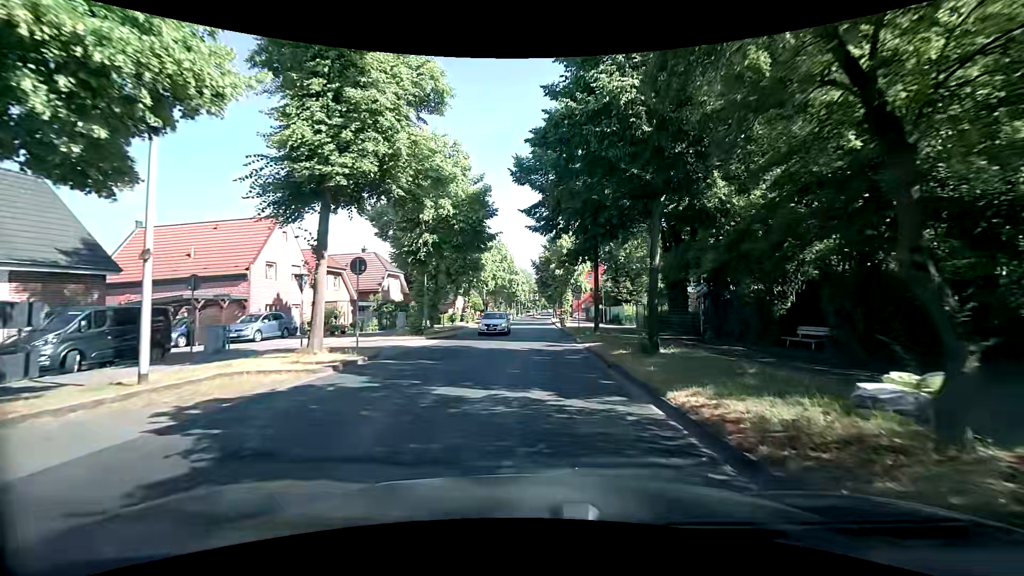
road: tertiary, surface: asphalt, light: Day
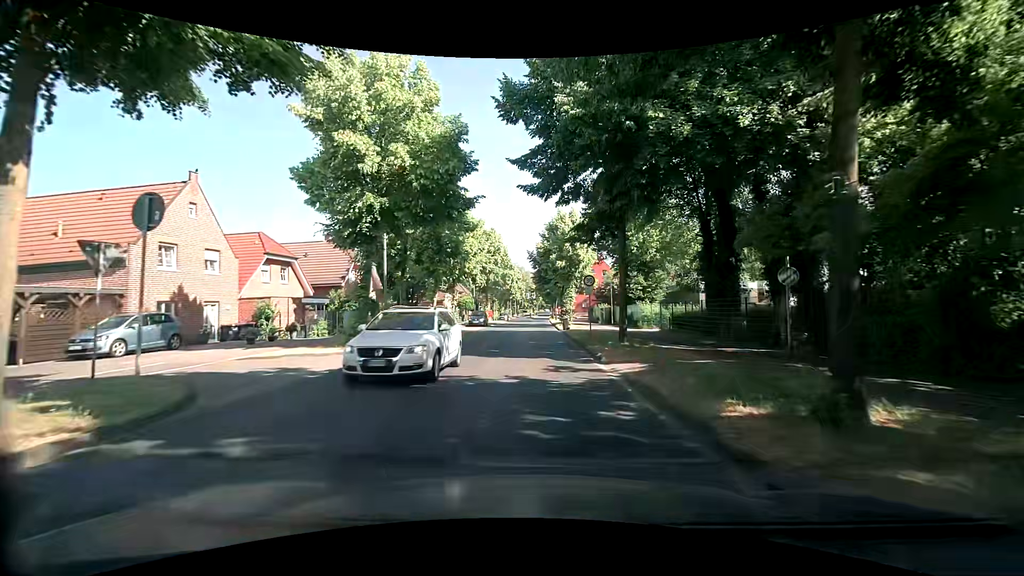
(0.0, +8.8) m; +1°
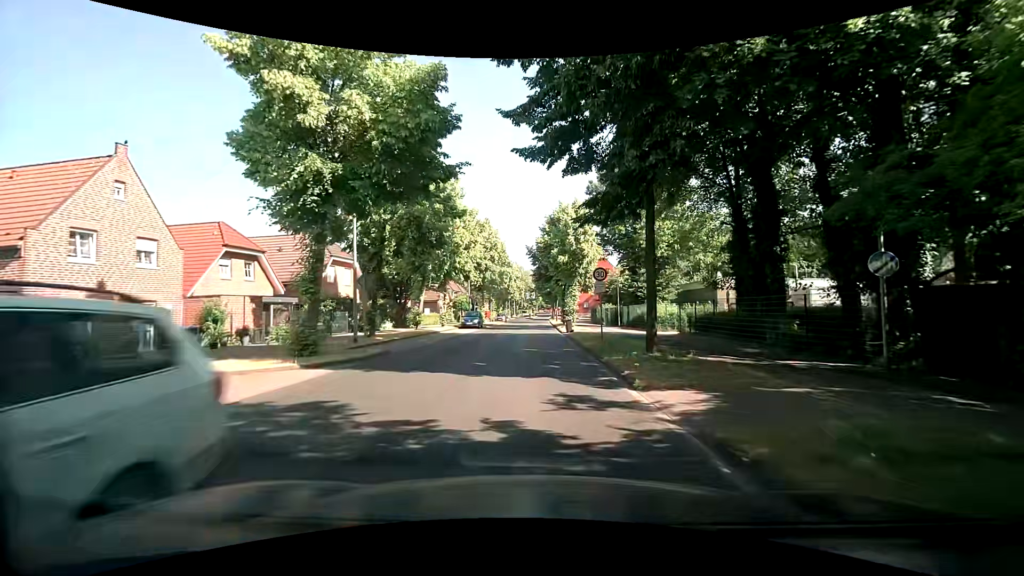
(-0.1, +4.4) m; -1°
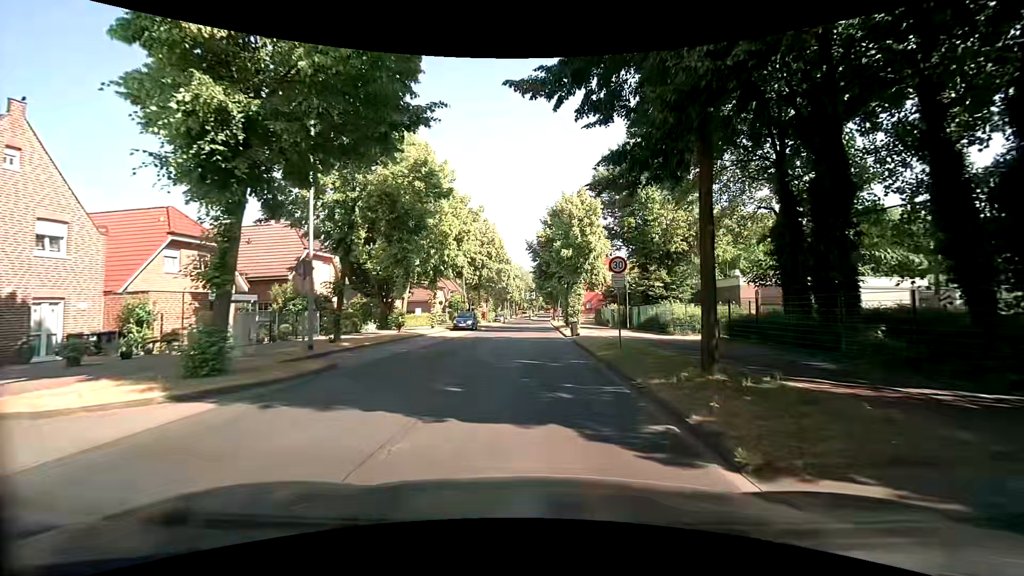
(0.0, +4.4) m; +1°
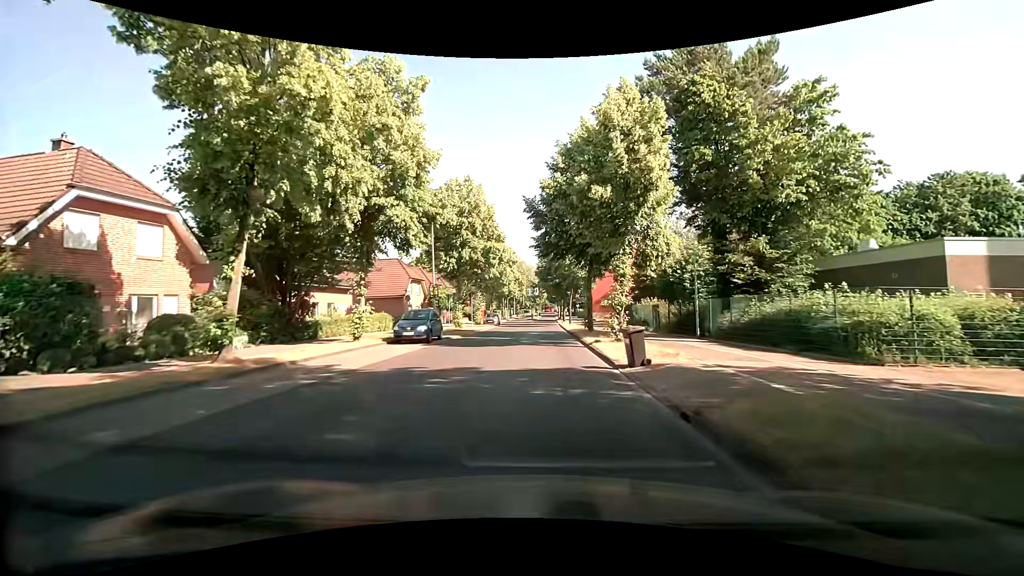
(-0.3, +17.3) m; -1°
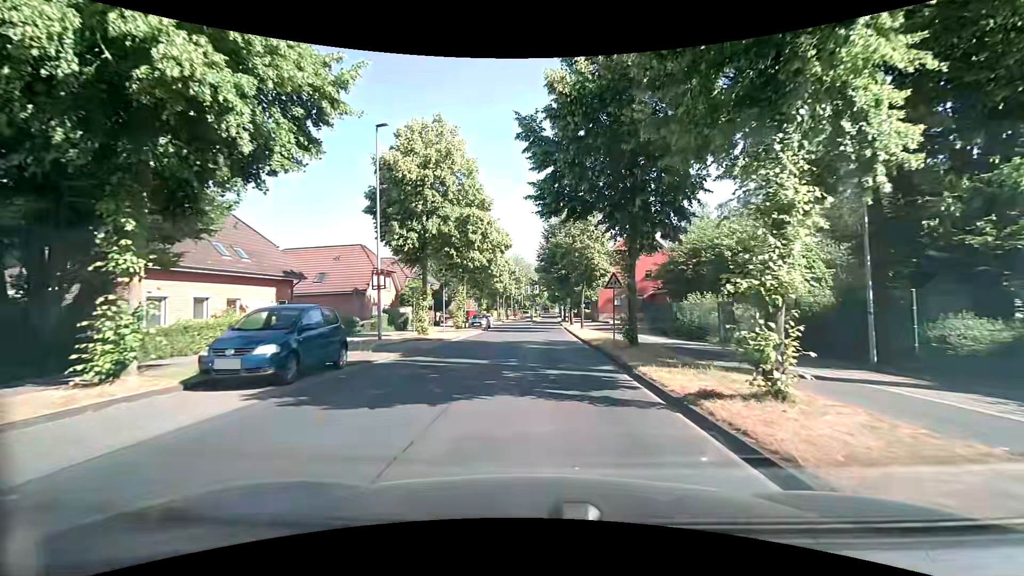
(-0.1, +12.8) m; -1°
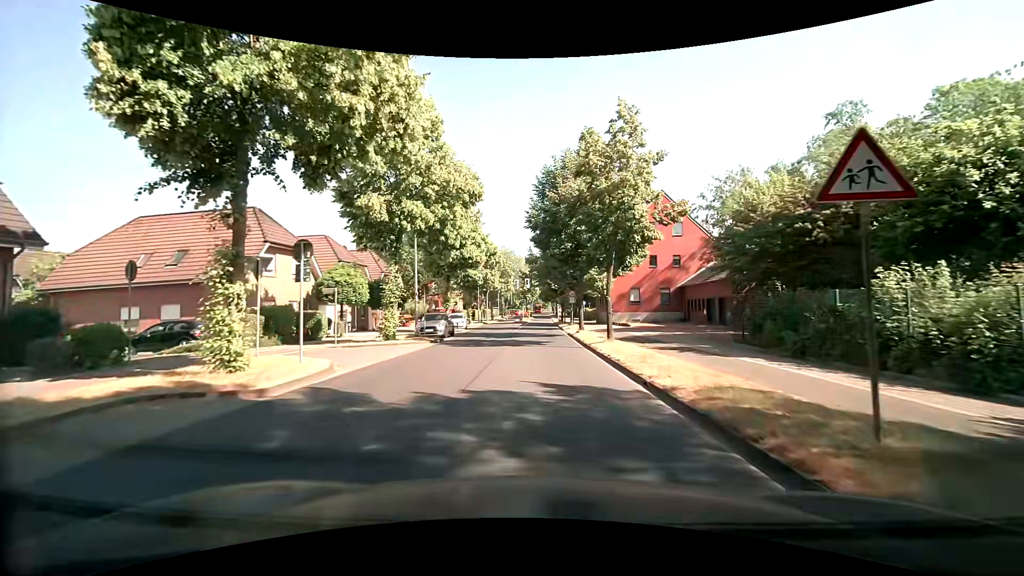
(+0.3, +16.9) m; +3°
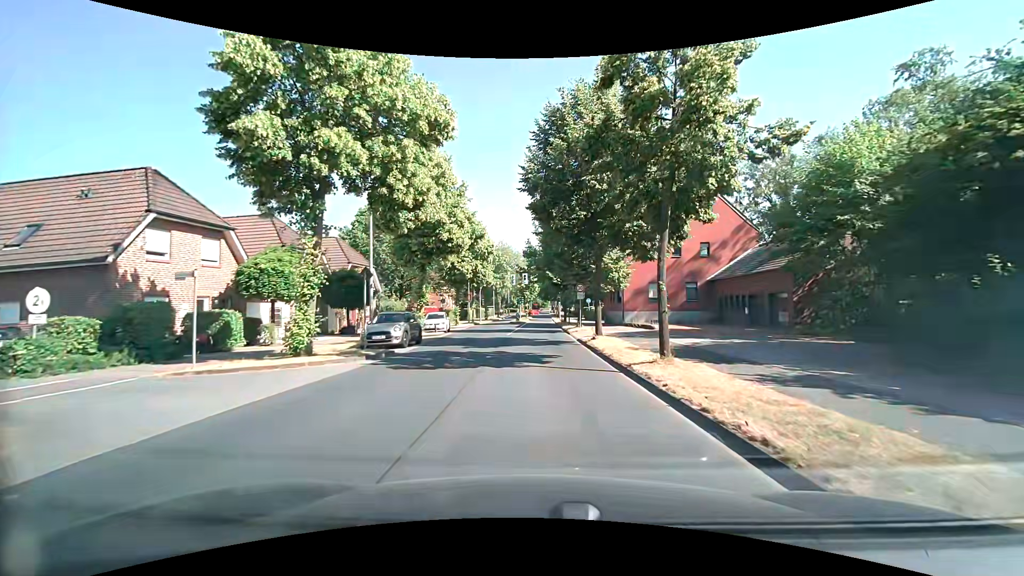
(-0.2, +8.5) m; -2°
(0, +10) (0, +20) (0, +30) (0, +40) (+1, +50) (+1, +60) (+1, +70) (+1, +80) (+2, +90) (+2, +100) m
